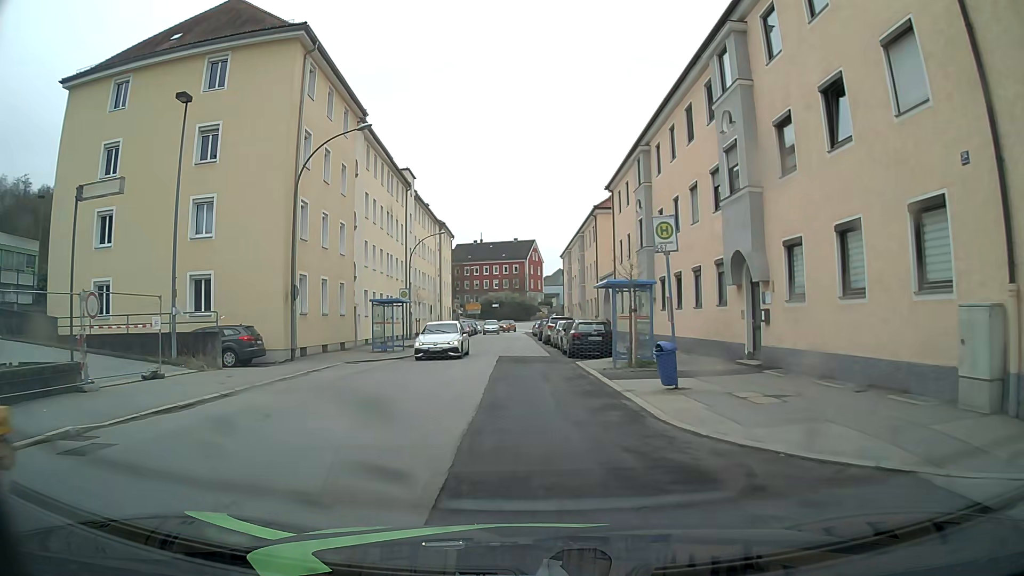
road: tertiary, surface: asphalt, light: Day
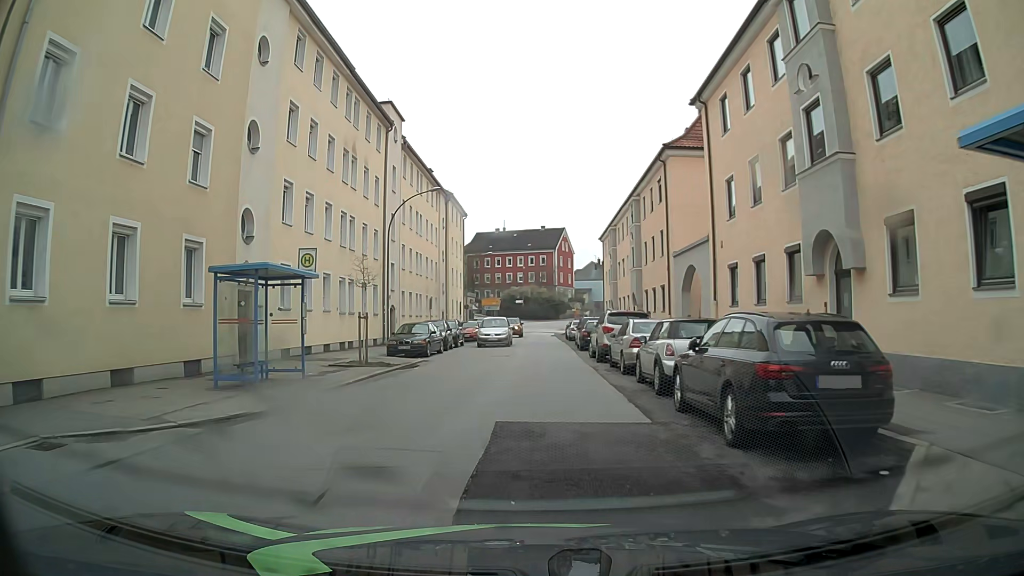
(-0.4, +18.0) m; -2°
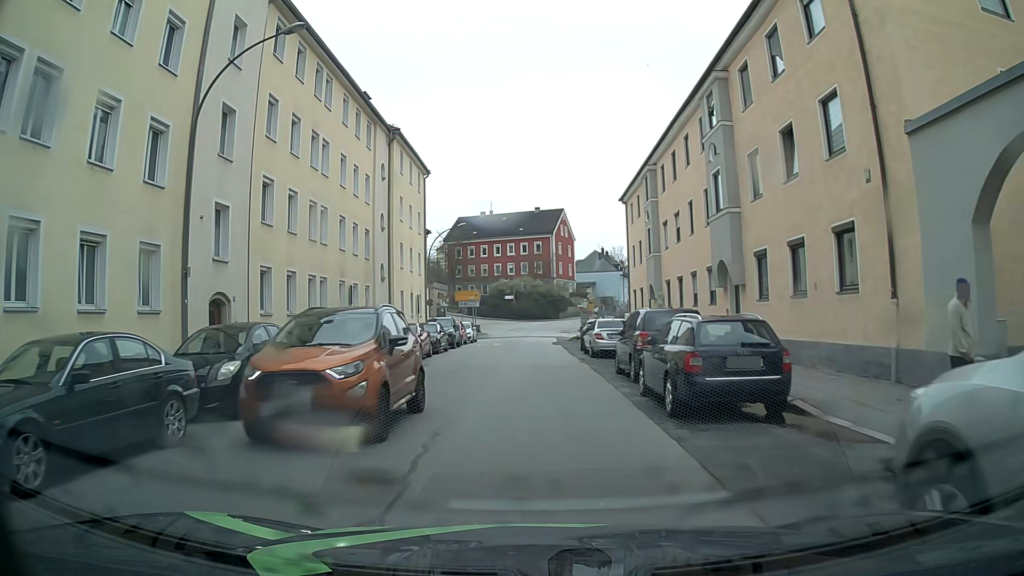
(+0.2, +22.5) m; +1°
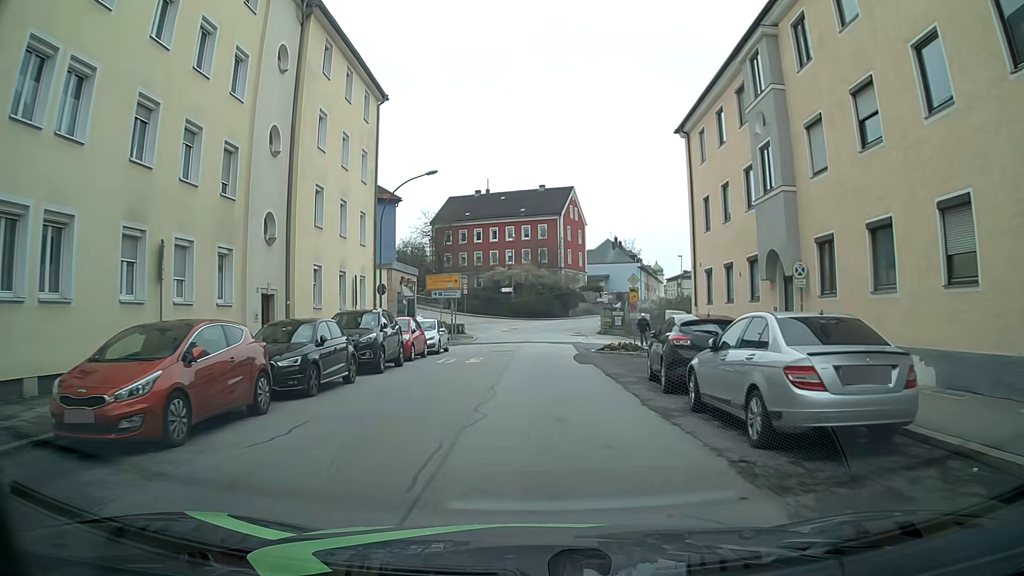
(-0.3, +18.1) m; -1°
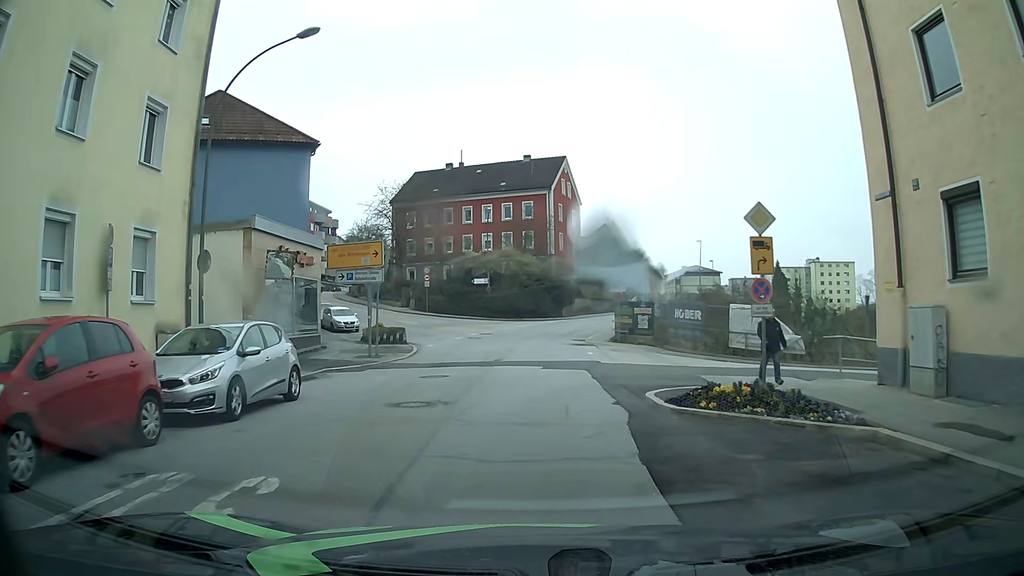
(+0.3, +18.0) m; +2°
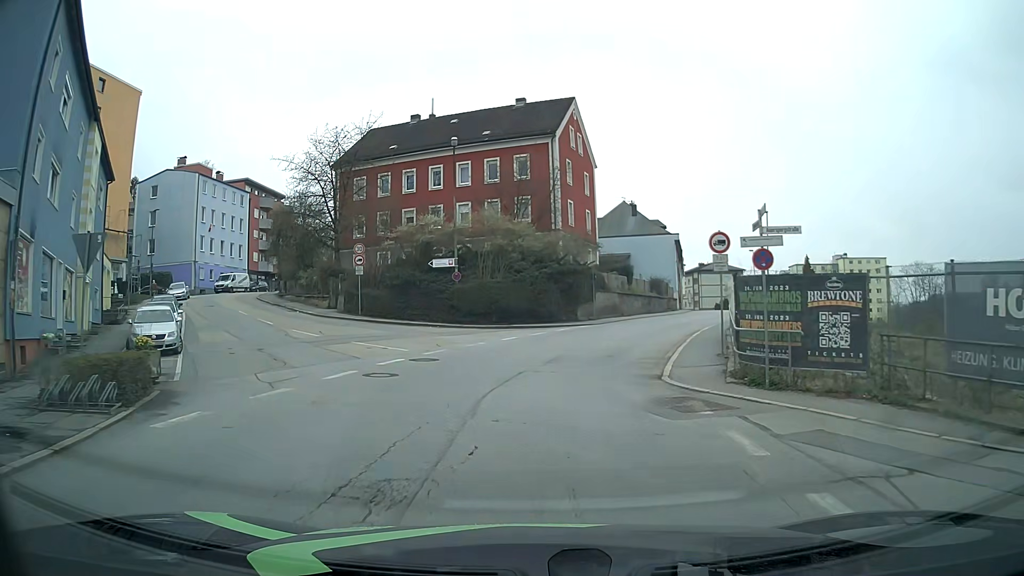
(-0.1, +22.4) m; -1°
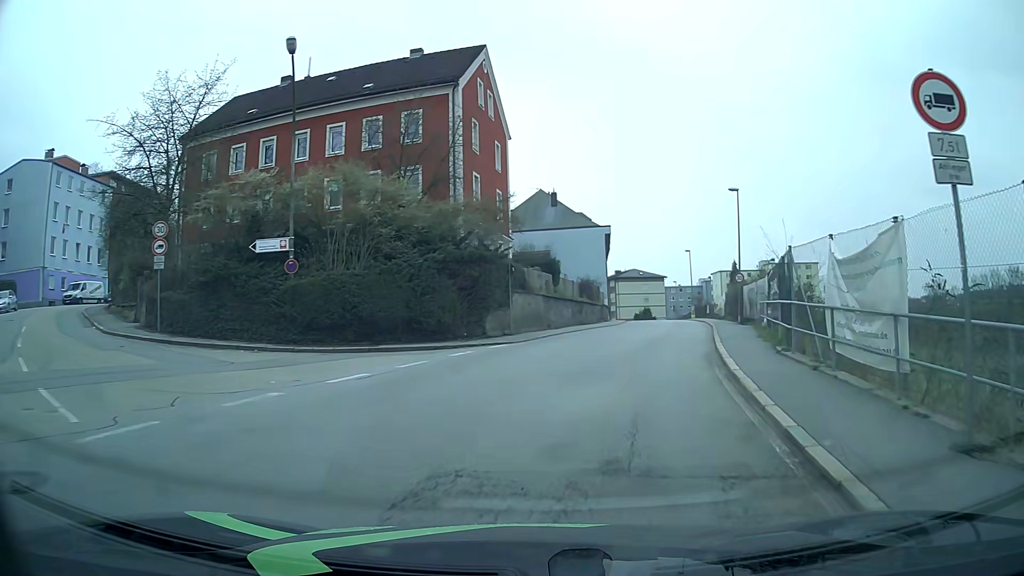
(+0.7, +13.2) m; +9°
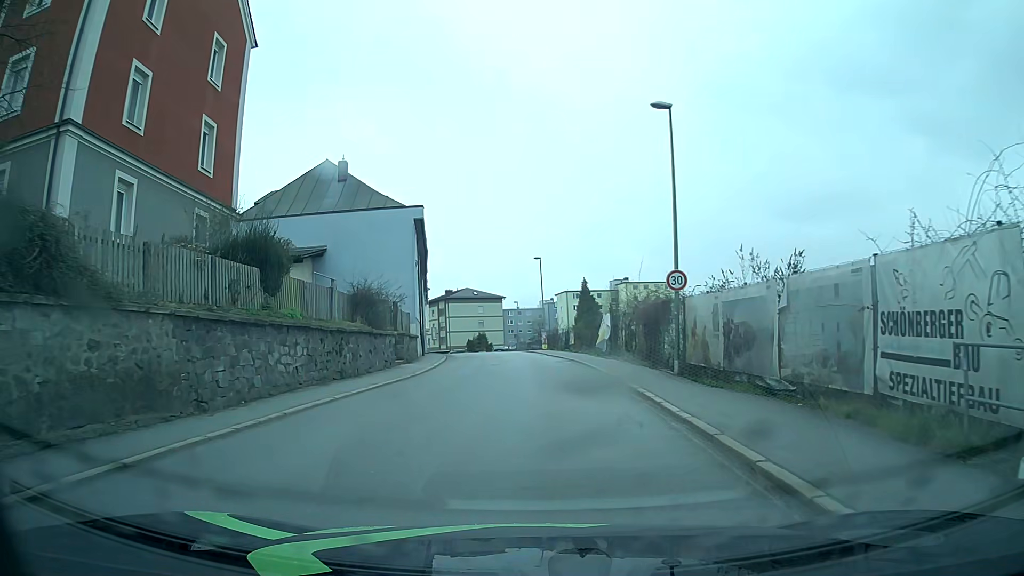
(+3.1, +20.6) m; +14°
(0, +10) (0, +20) (0, +30) (-1, +40) (-2, +50) (-3, +60) (-4, +70) (-5, +80) (-7, +90) (-10, +99) m
